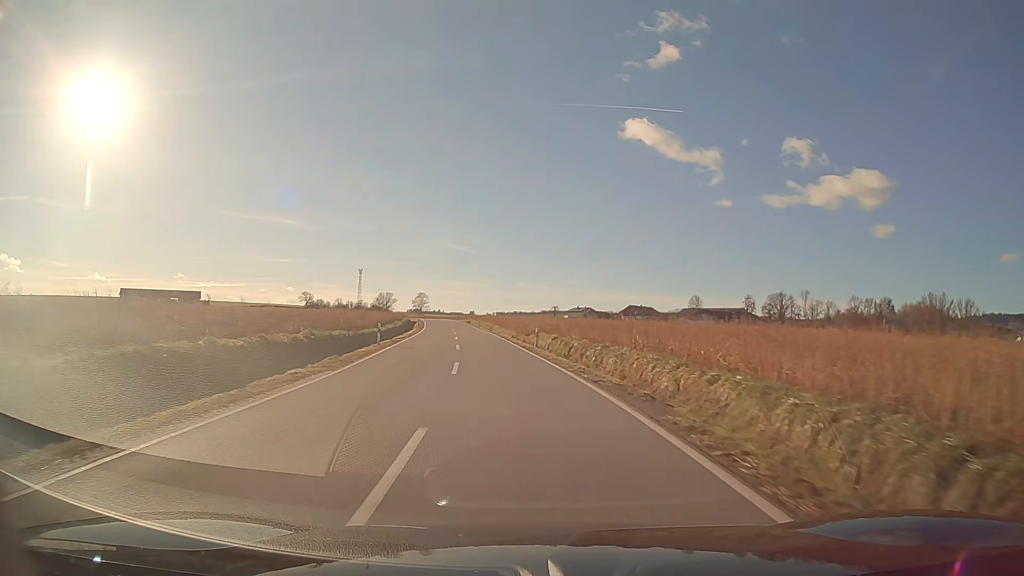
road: secondary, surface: asphalt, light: Day
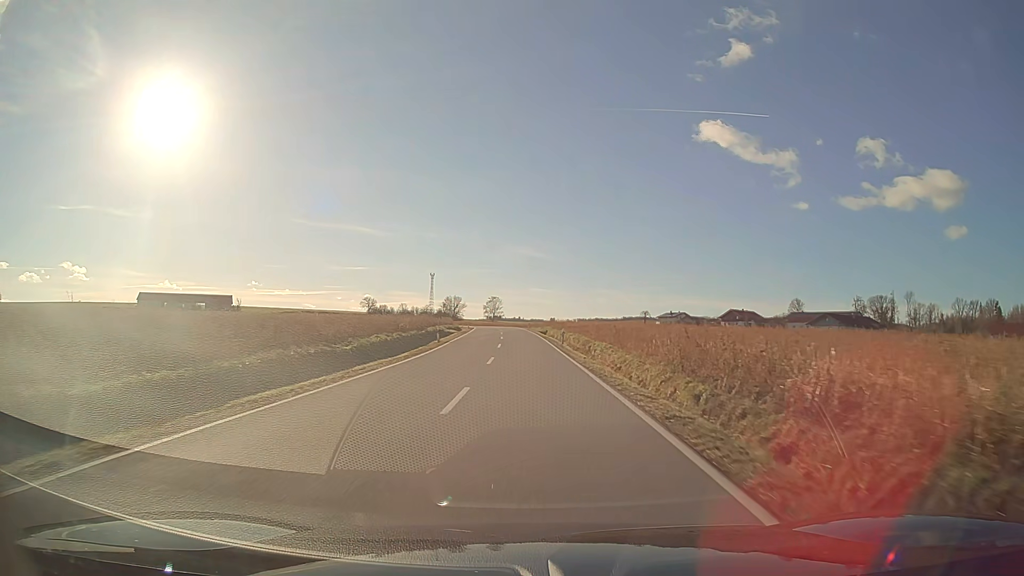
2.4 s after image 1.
(-2.8, +42.7) m; -6°
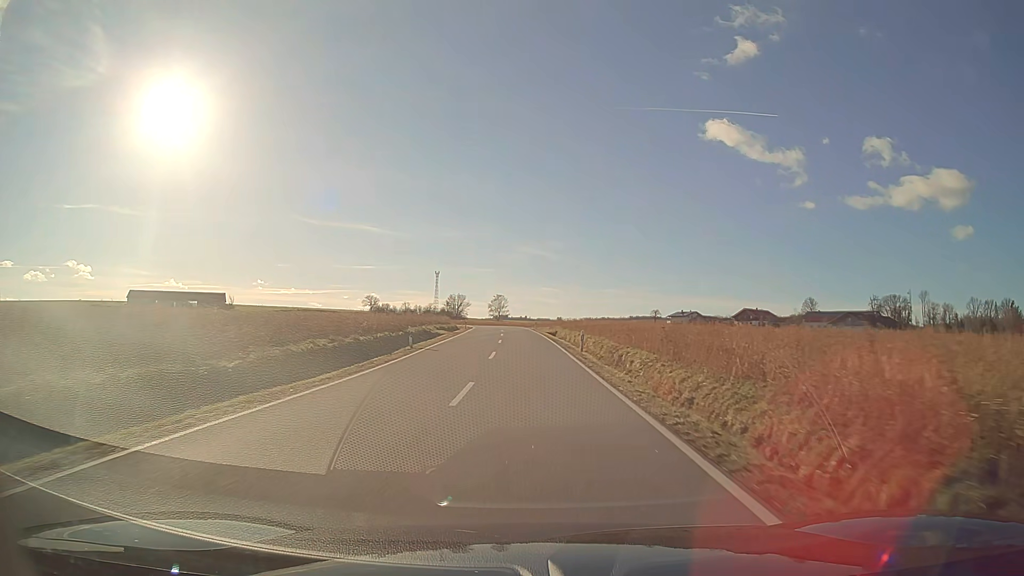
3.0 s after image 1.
(-0.1, +11.1) m; -1°
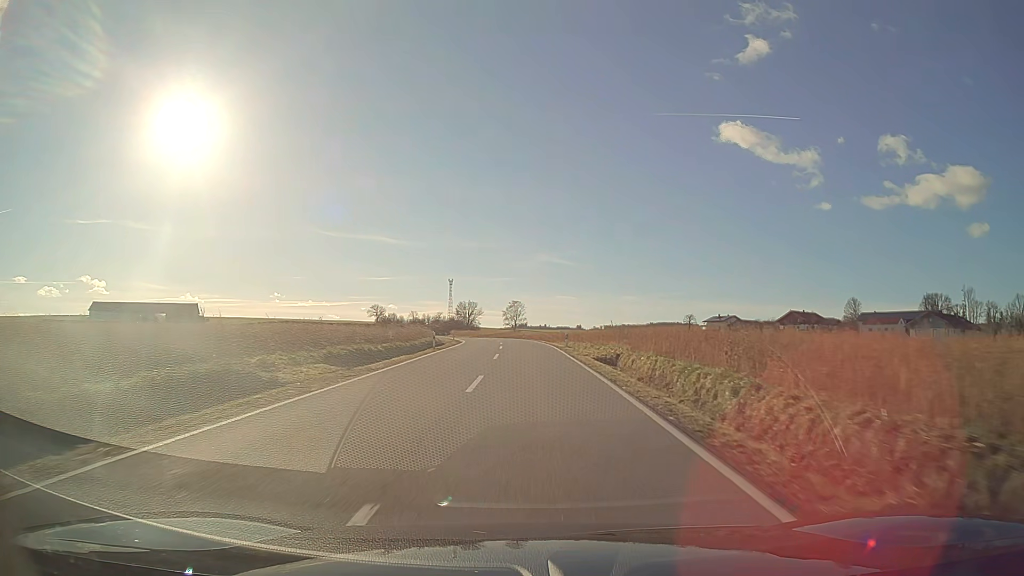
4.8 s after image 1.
(-0.5, +34.1) m; -2°
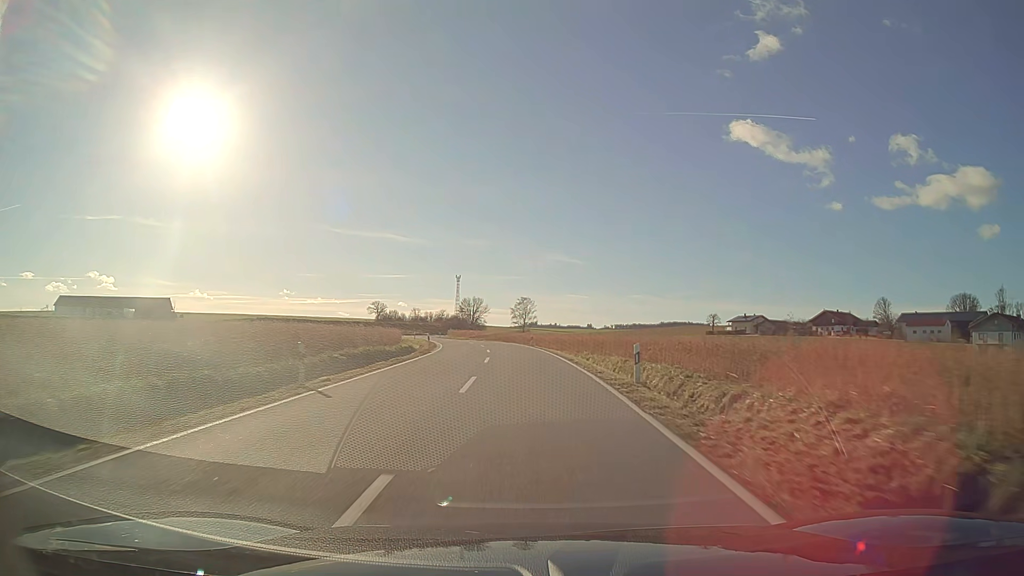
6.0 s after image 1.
(-0.2, +23.2) m; -1°
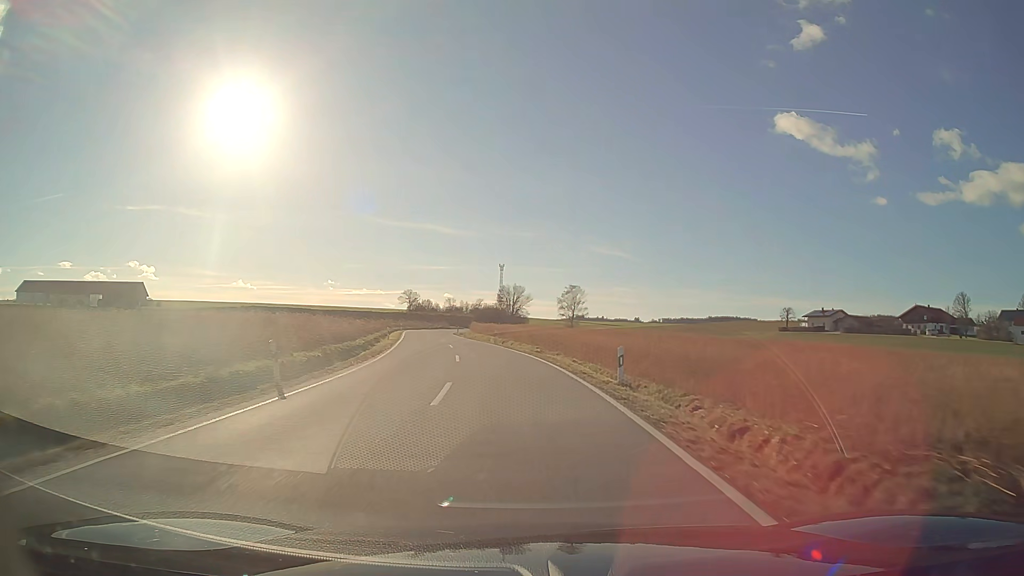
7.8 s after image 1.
(-1.2, +35.4) m; -5°
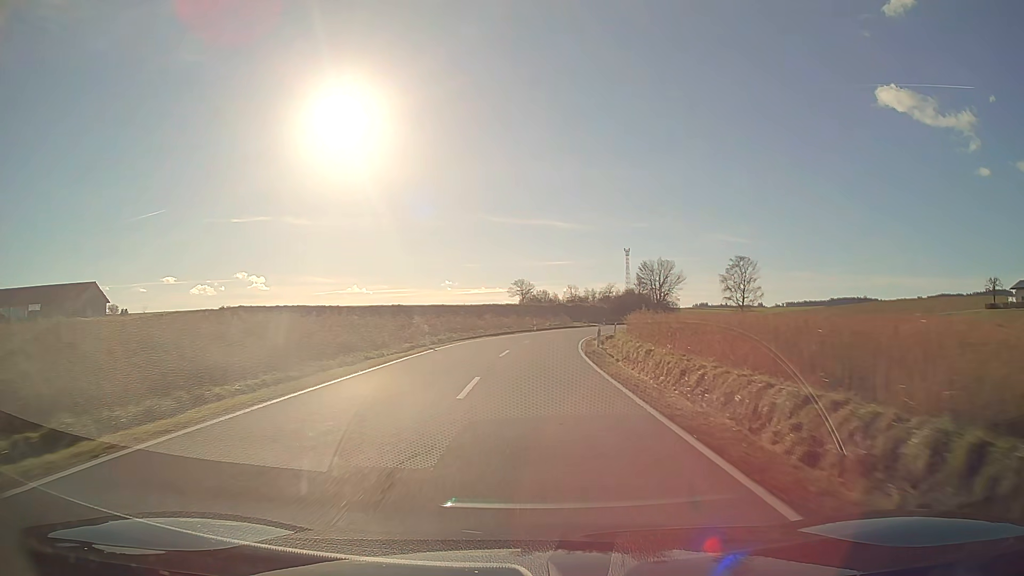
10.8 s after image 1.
(-6.3, +59.5) m; -8°
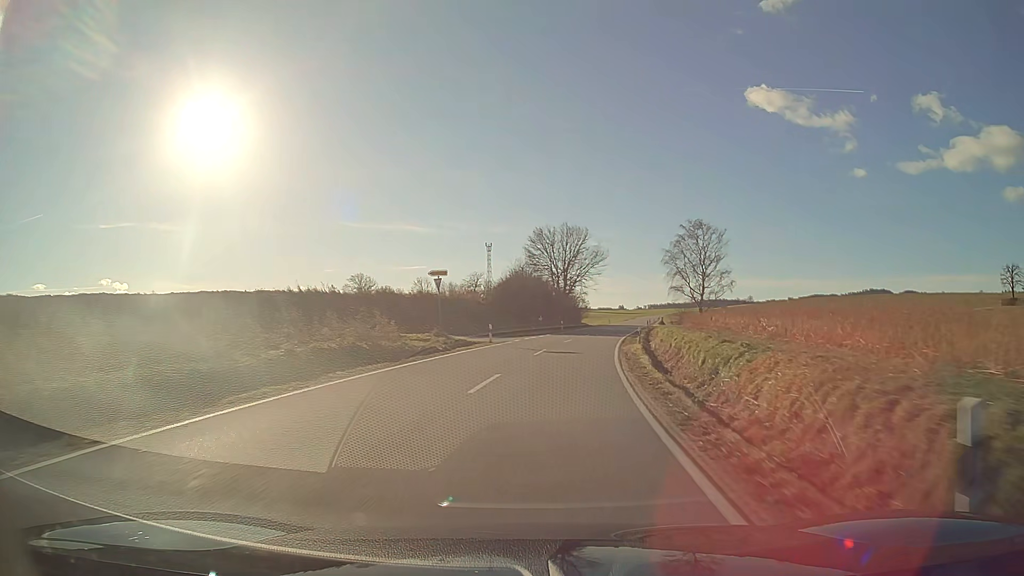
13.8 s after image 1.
(+5.3, +58.7) m; +13°
